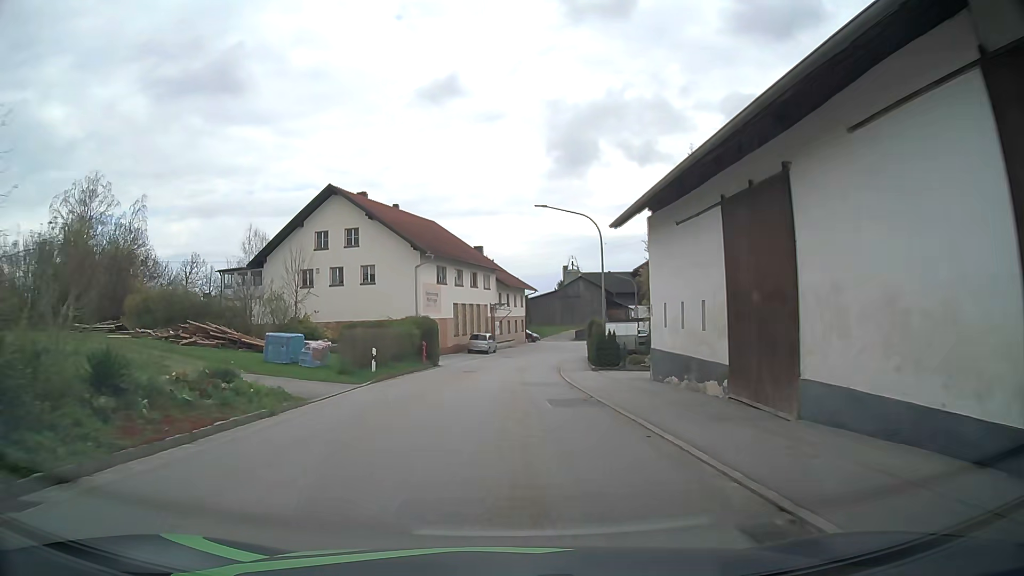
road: tertiary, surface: asphalt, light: Day
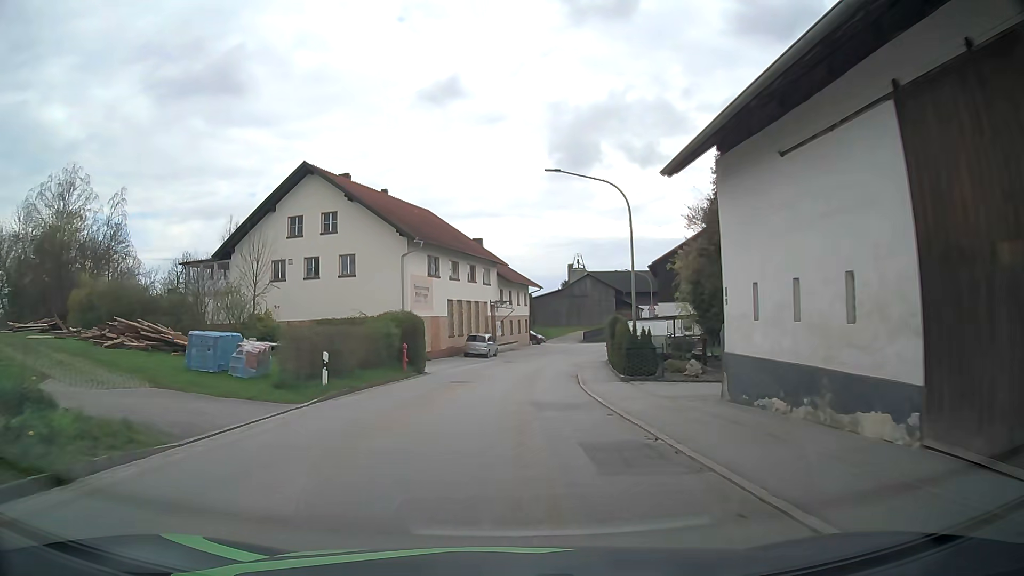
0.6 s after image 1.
(0.0, +6.9) m; 0°
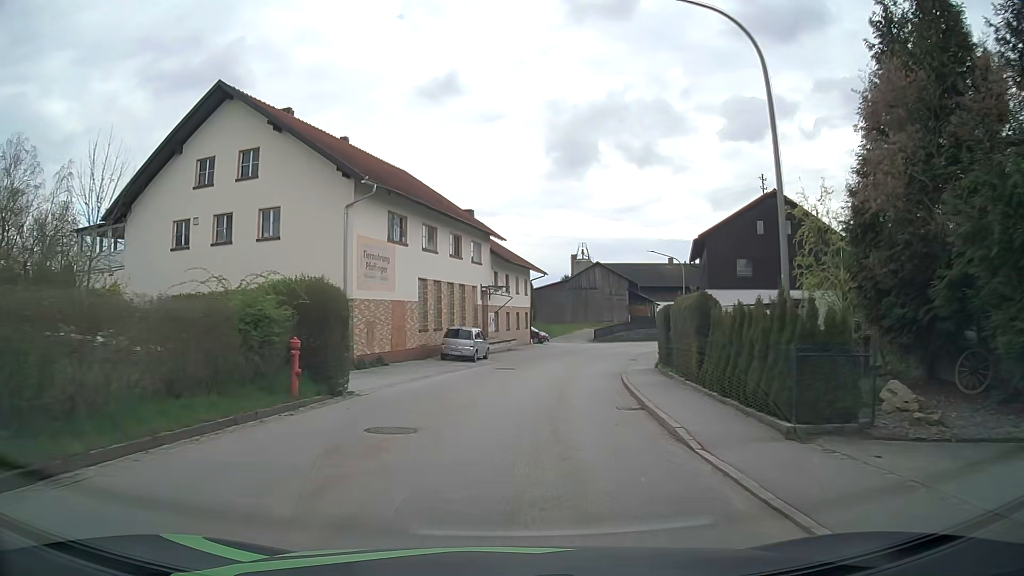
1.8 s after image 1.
(0.0, +13.7) m; 0°
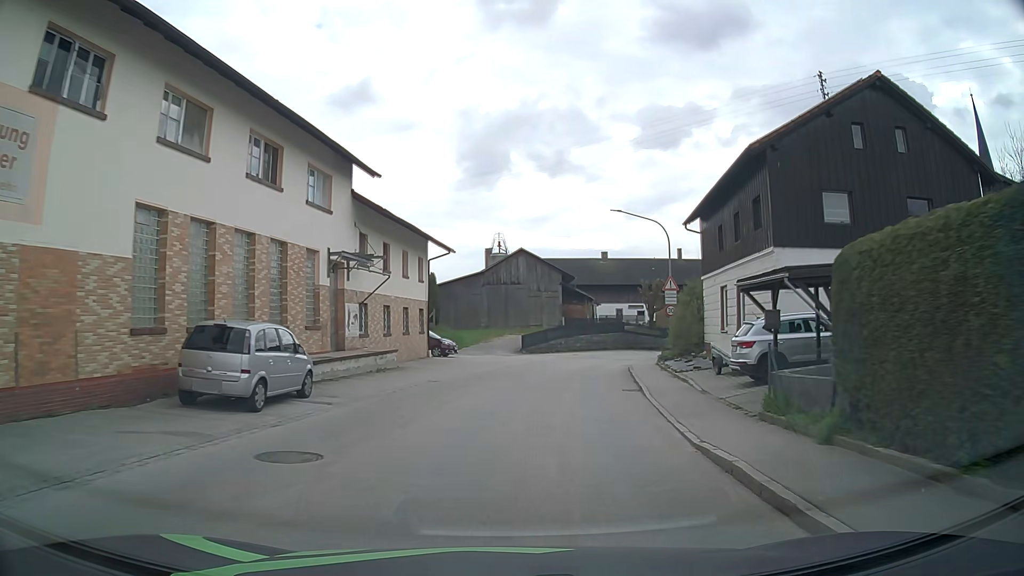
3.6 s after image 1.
(+1.4, +19.9) m; +8°
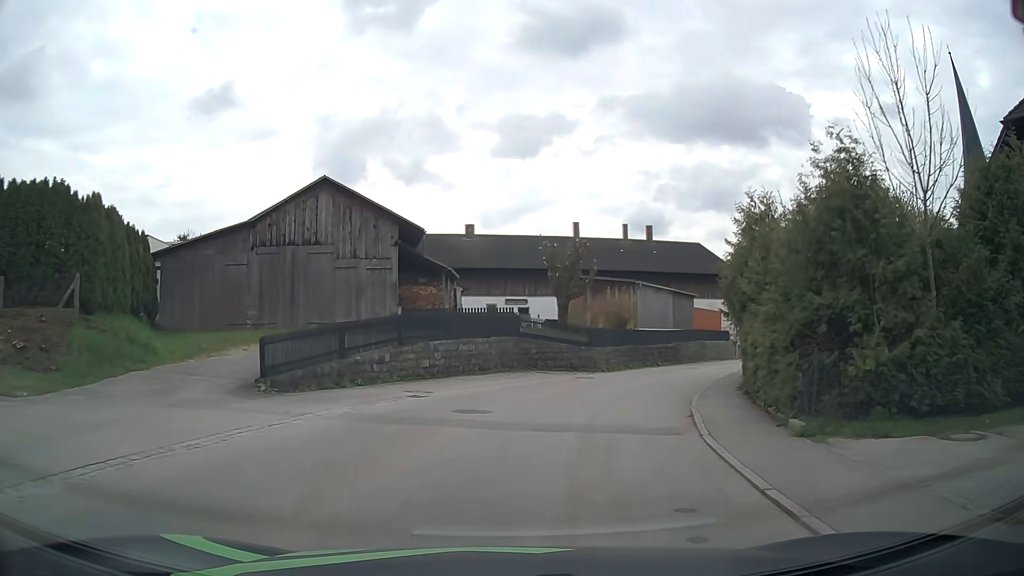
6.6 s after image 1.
(+3.1, +30.9) m; +12°
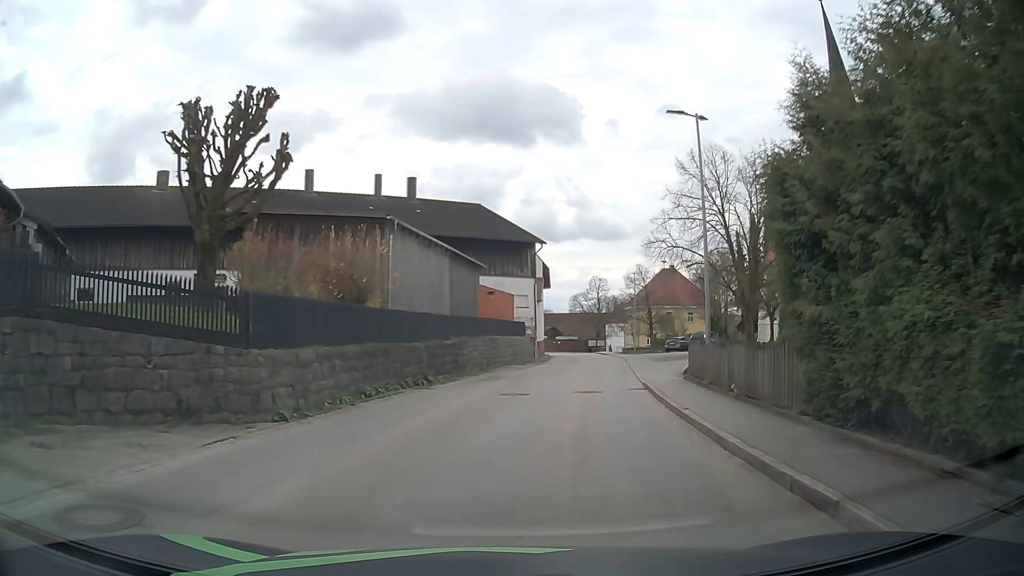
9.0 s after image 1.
(+4.1, +22.0) m; +21°
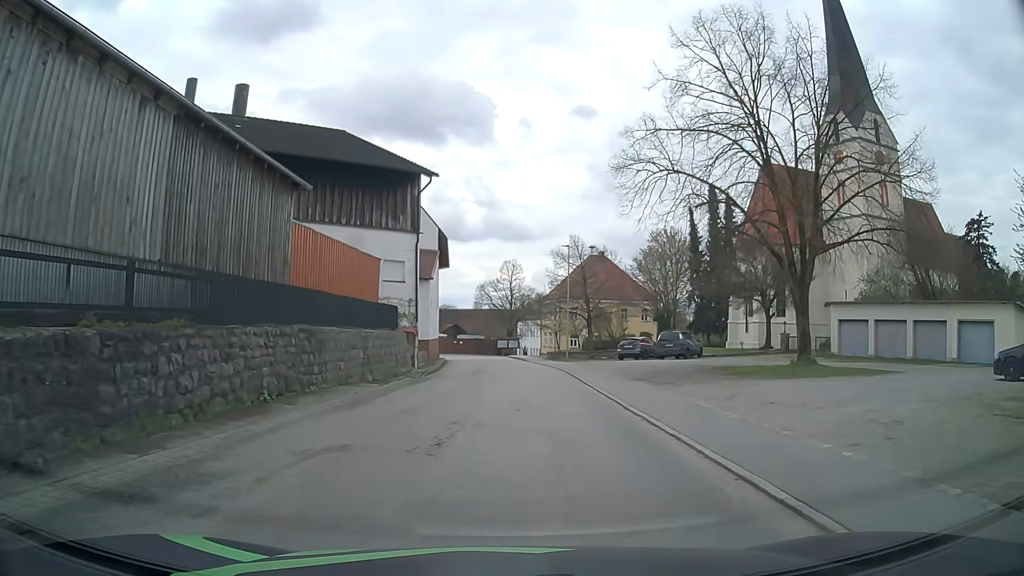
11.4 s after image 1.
(+1.9, +20.9) m; +8°
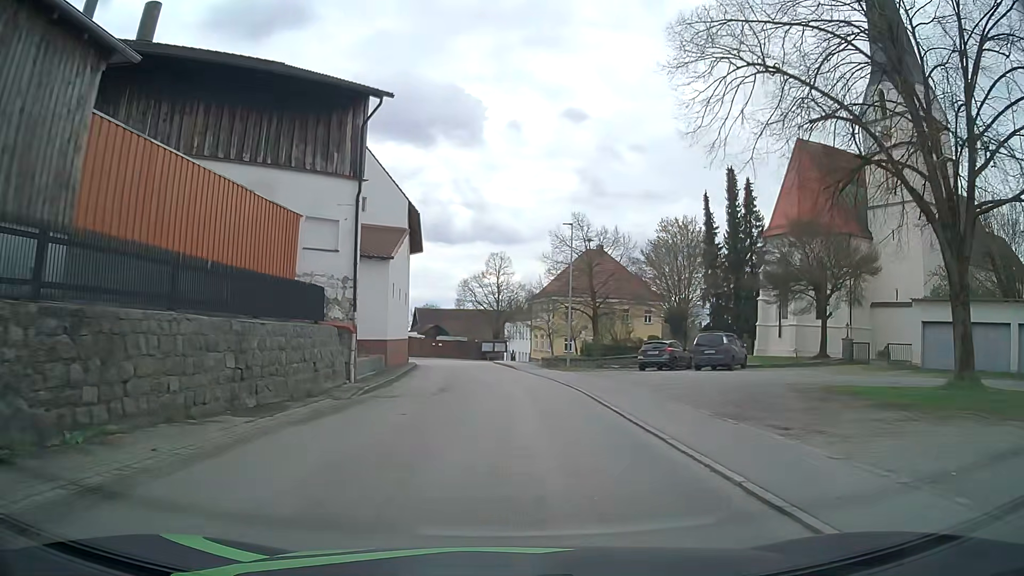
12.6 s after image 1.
(+0.2, +10.5) m; +1°
(0, +10) (0, +20) (0, +30) (-1, +40) (-2, +50) (-5, +59) (-11, +67) (-20, +71) (-30, +73) (-39, +77) m
